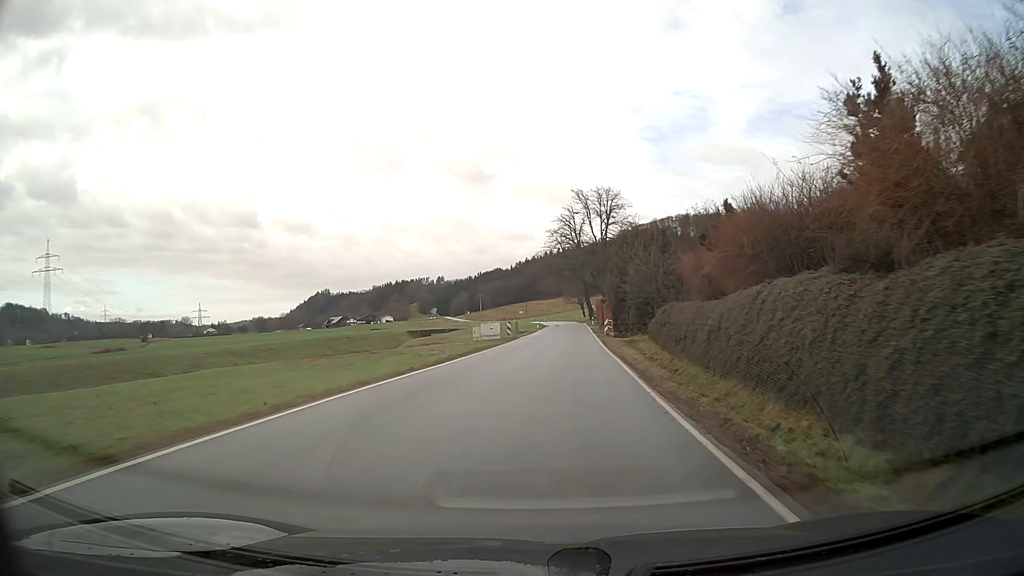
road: secondary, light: Day
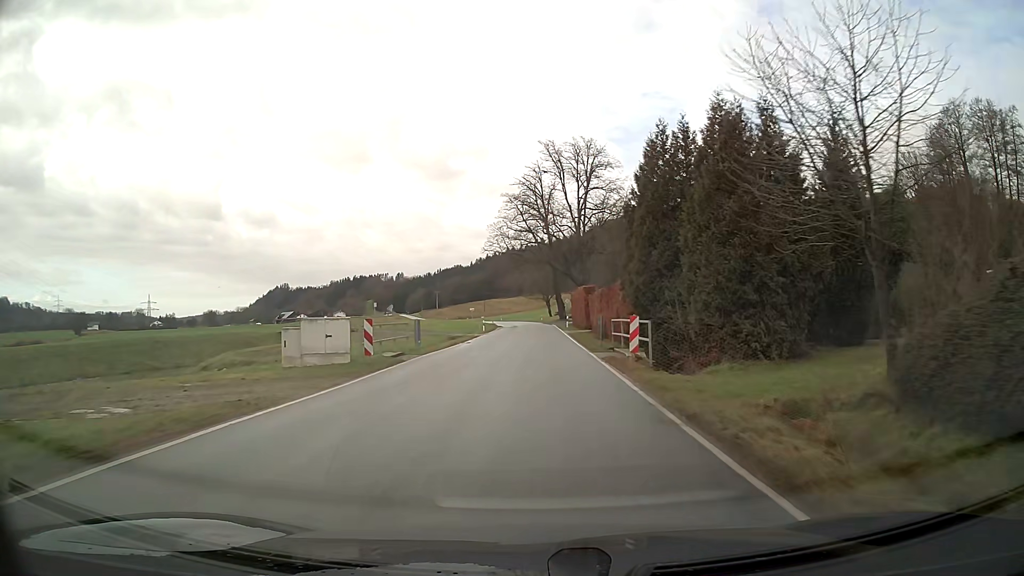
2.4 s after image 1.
(+1.2, +32.1) m; +3°
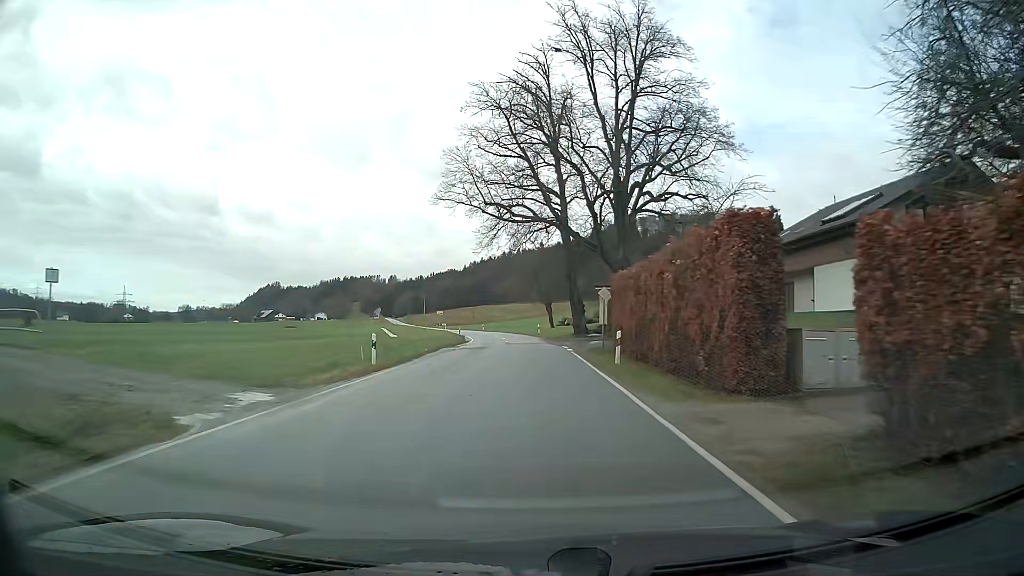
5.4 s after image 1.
(+0.2, +40.9) m; 0°
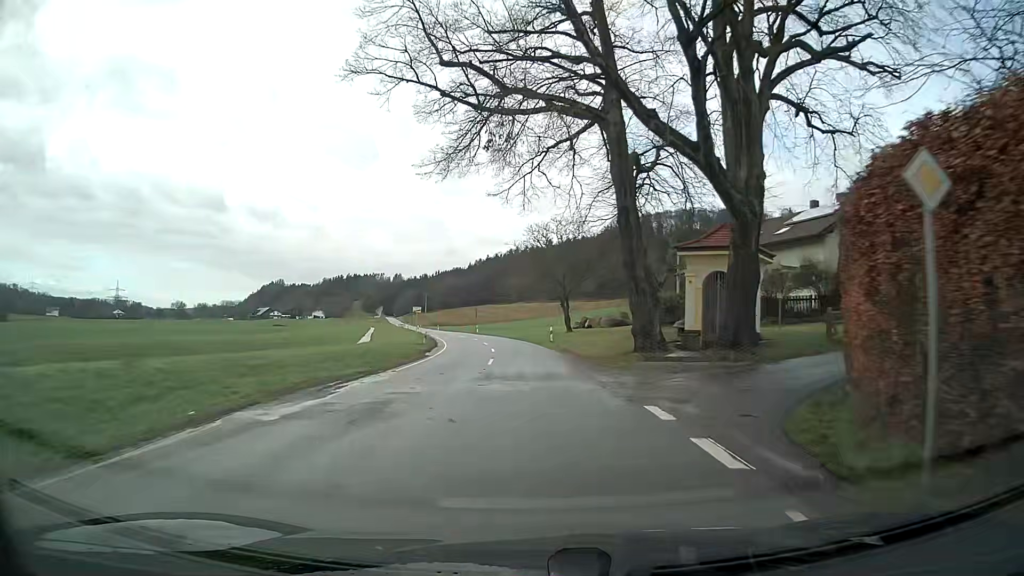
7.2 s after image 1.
(-0.1, +24.6) m; -1°
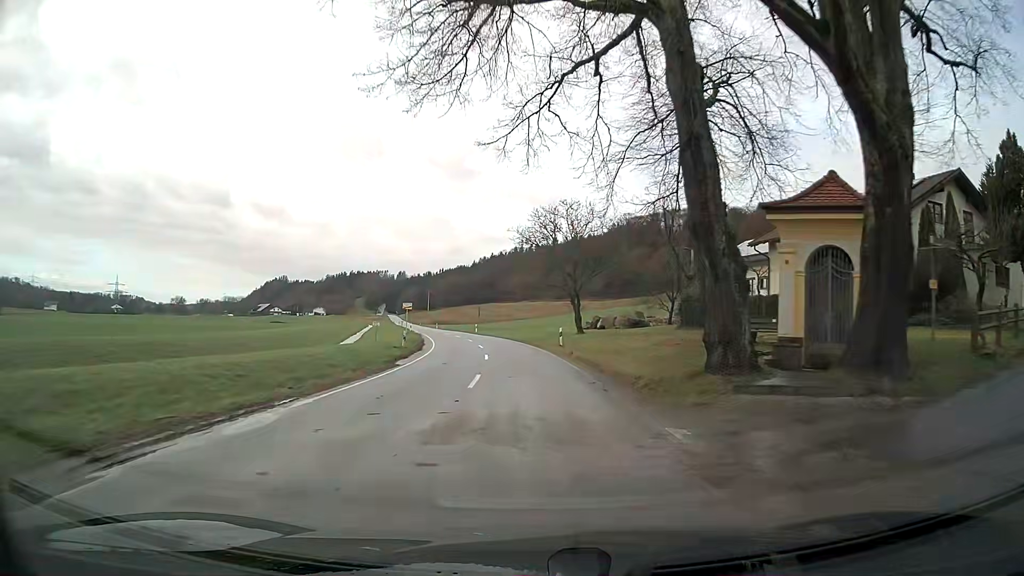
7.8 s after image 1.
(0.0, +8.1) m; -1°
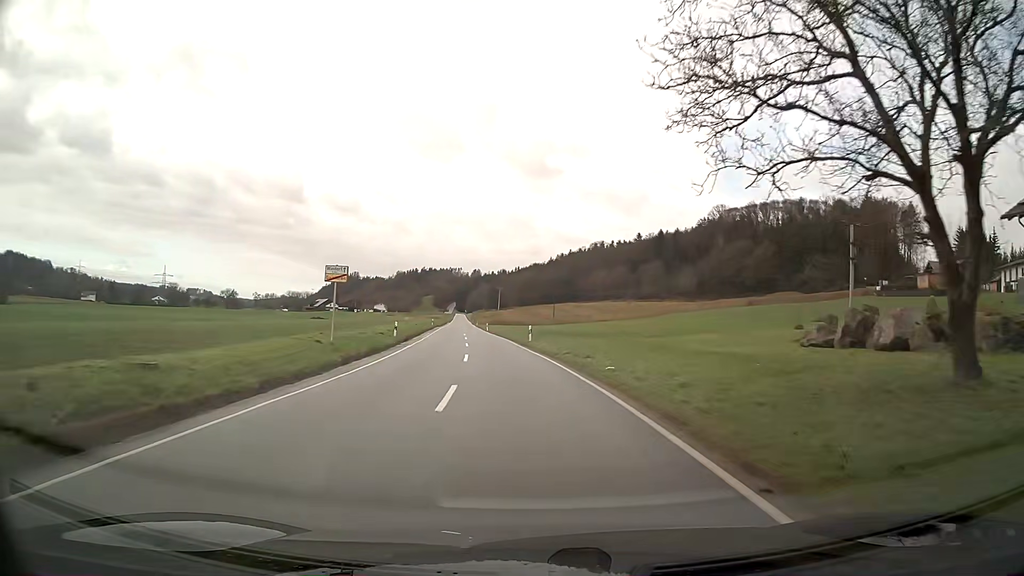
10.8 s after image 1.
(-2.2, +40.5) m; -7°
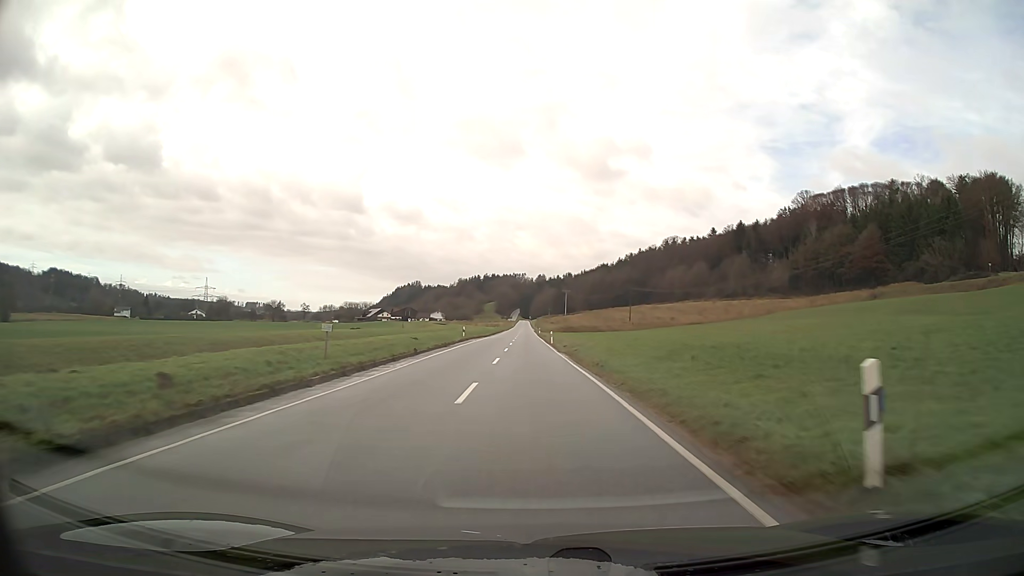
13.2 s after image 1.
(-1.7, +34.9) m; -5°
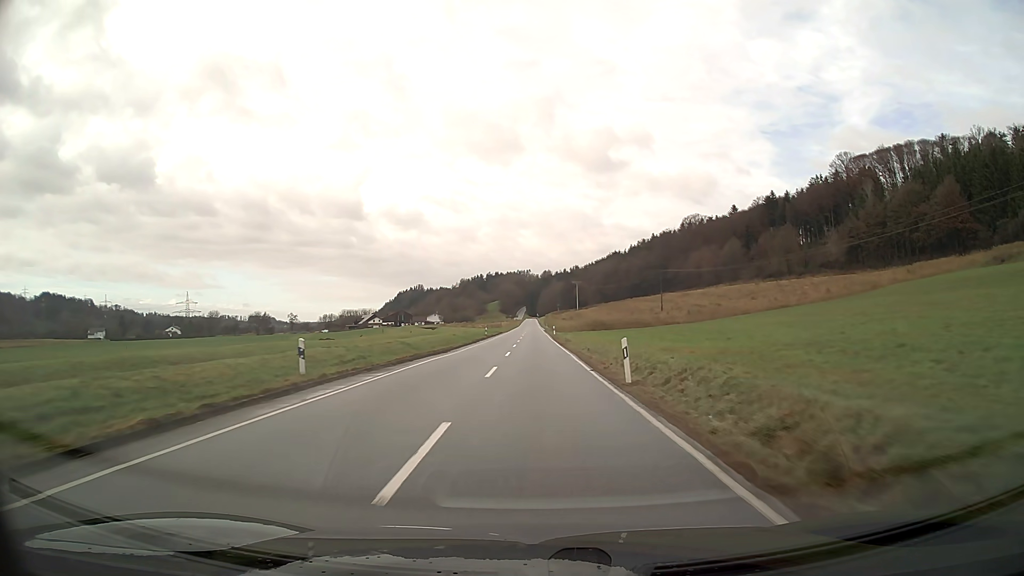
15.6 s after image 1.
(-0.3, +43.2) m; -1°
